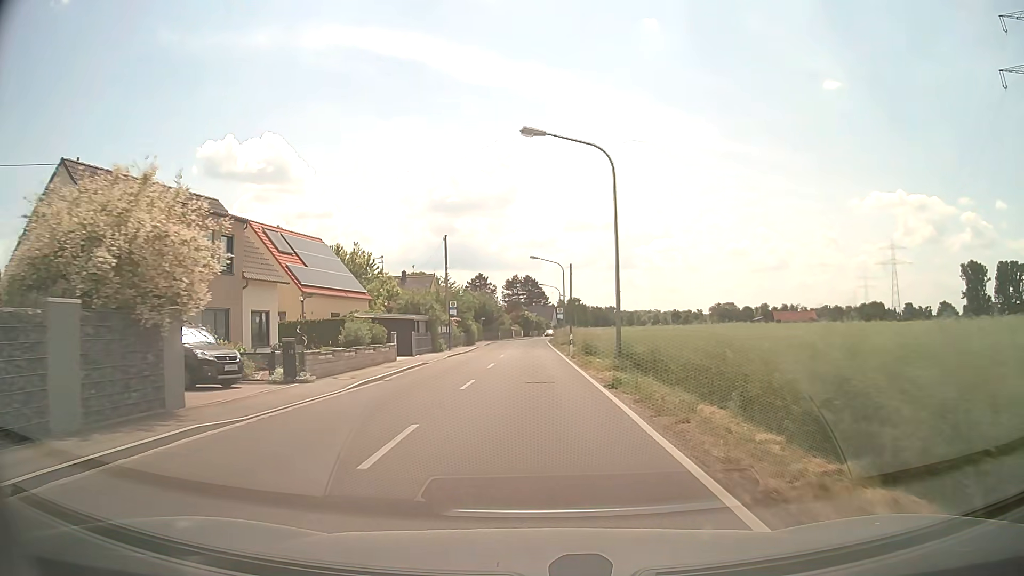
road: tertiary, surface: asphalt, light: Day
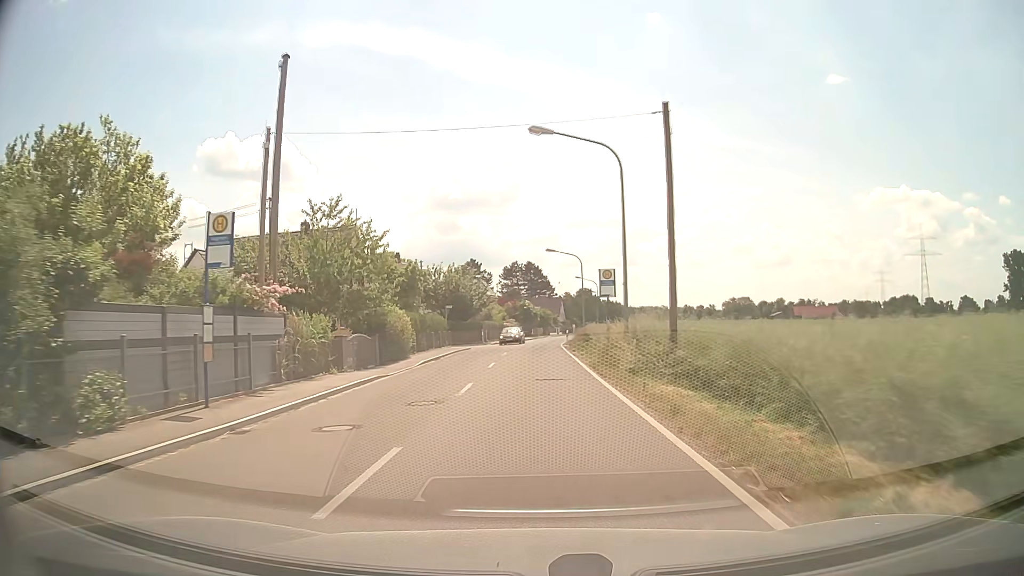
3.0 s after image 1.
(-0.2, +37.8) m; -1°
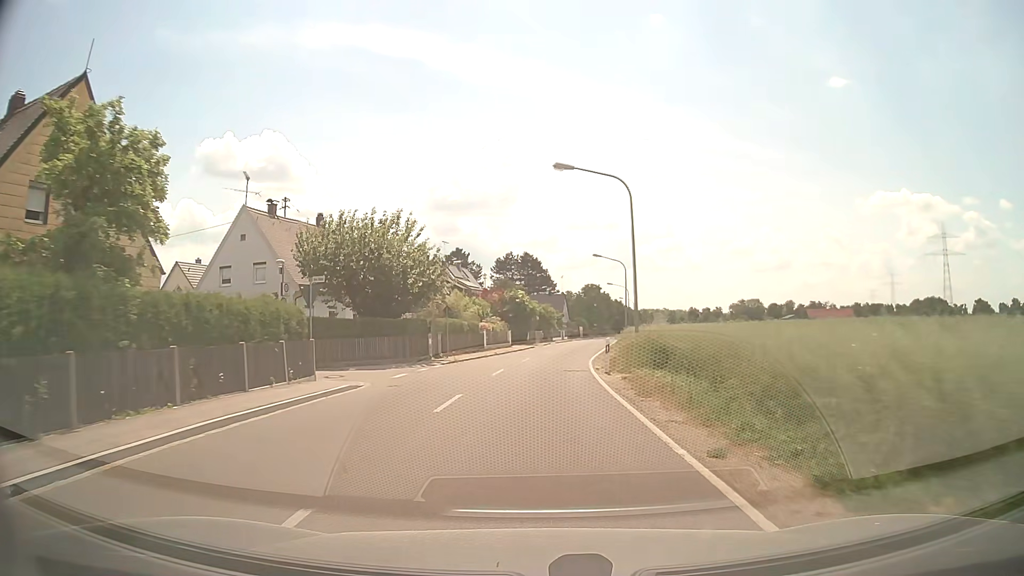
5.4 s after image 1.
(+0.3, +29.8) m; +1°
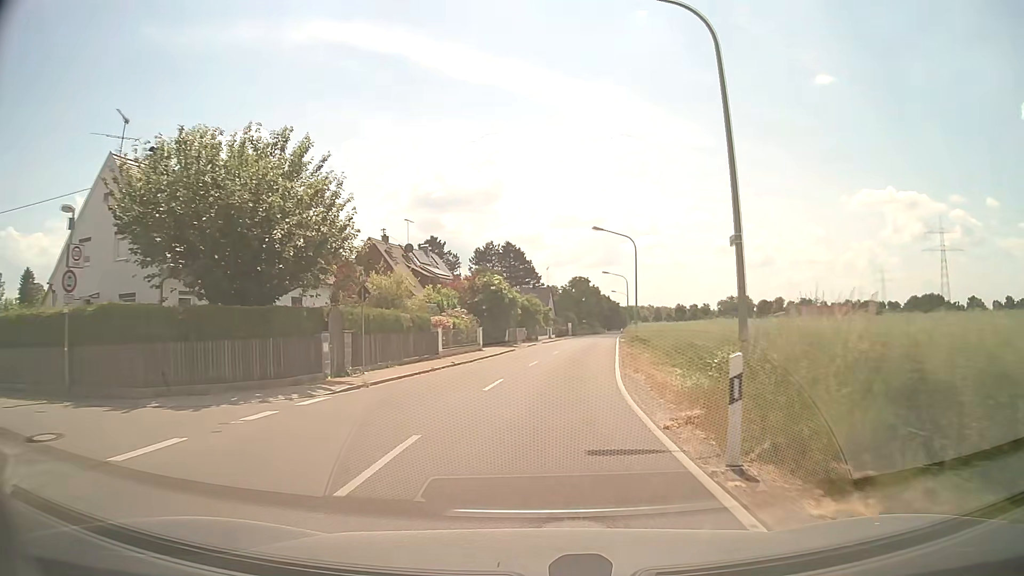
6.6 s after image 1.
(+0.1, +14.5) m; +1°
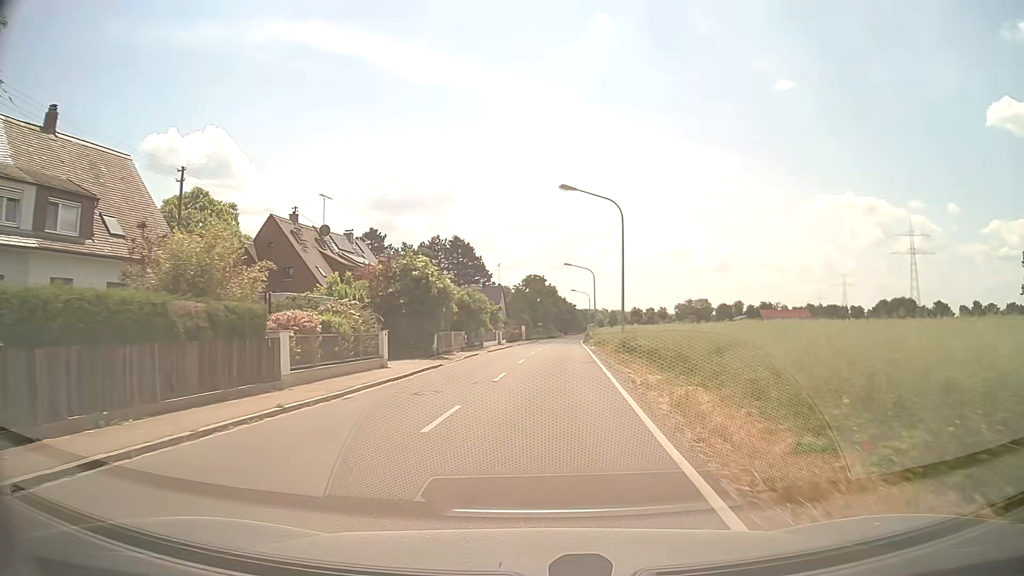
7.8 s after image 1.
(+0.5, +14.2) m; +4°
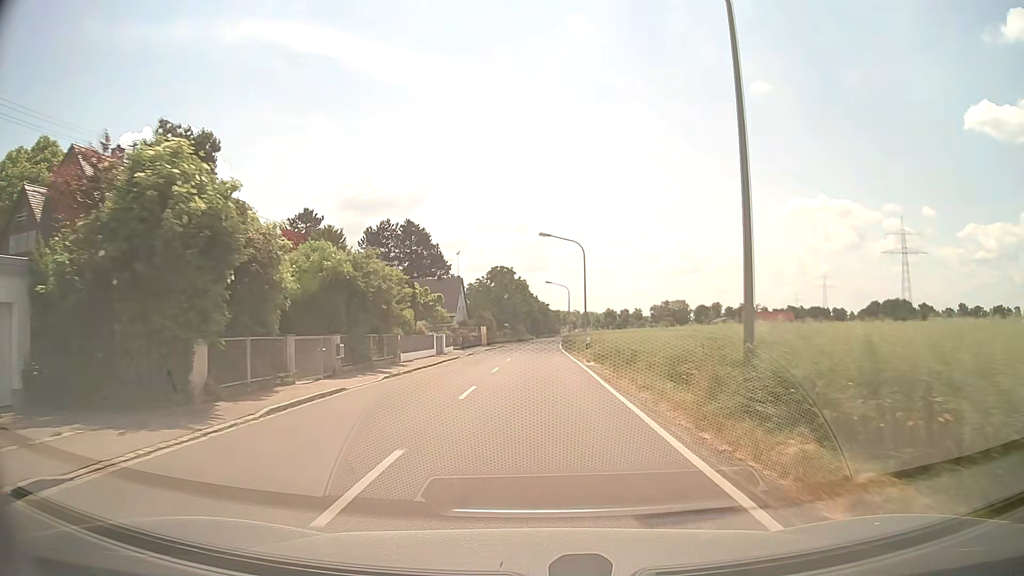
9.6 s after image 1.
(+0.6, +21.8) m; +3°
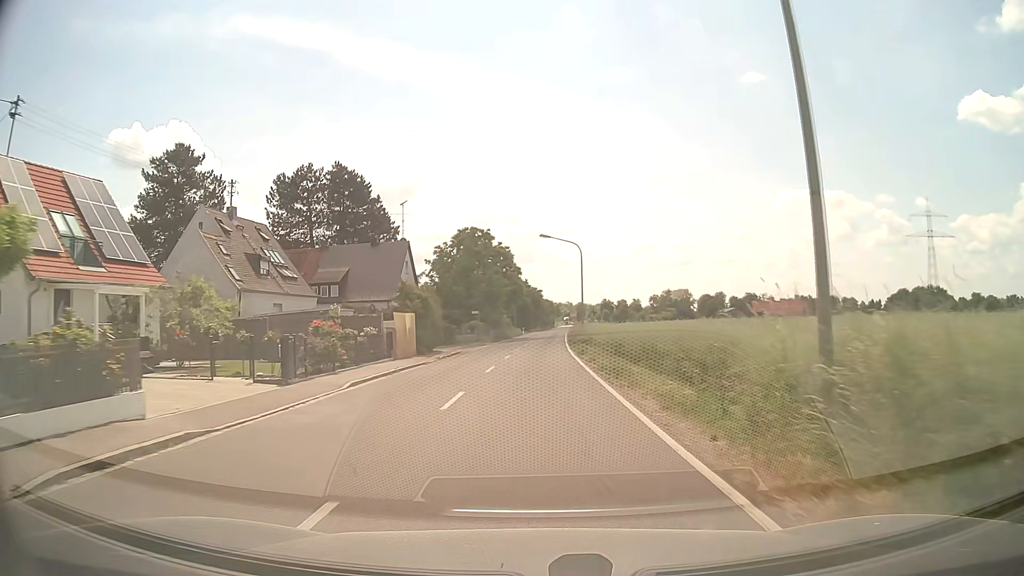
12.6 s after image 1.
(+0.4, +37.6) m; +1°
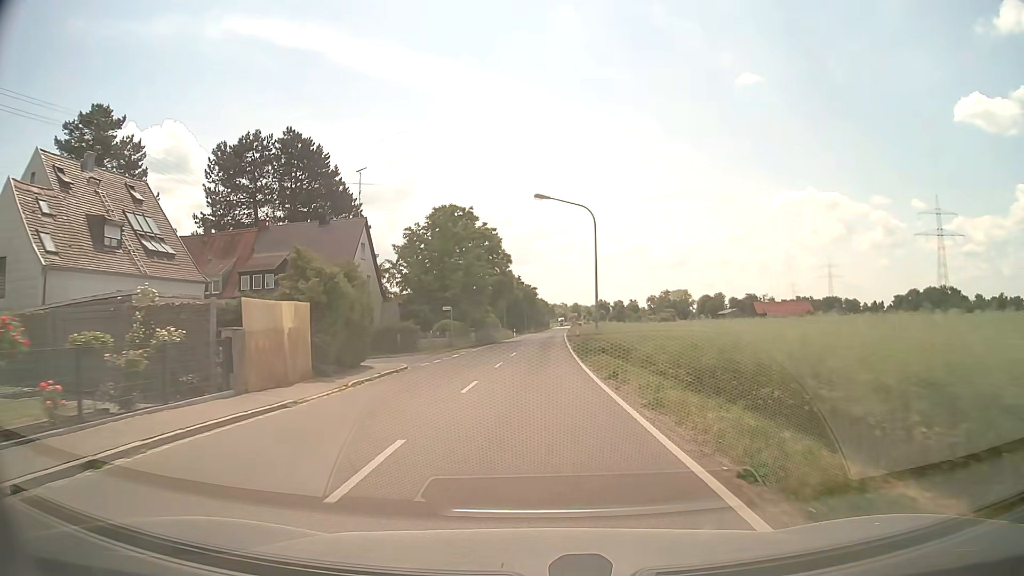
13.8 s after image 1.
(0.0, +15.0) m; 0°
(0, +10) (0, +20) (0, +30) (0, +40) (+1, +50) (+1, +60) (+1, +70) (+2, +80) (+2, +90) (+3, +100) m
